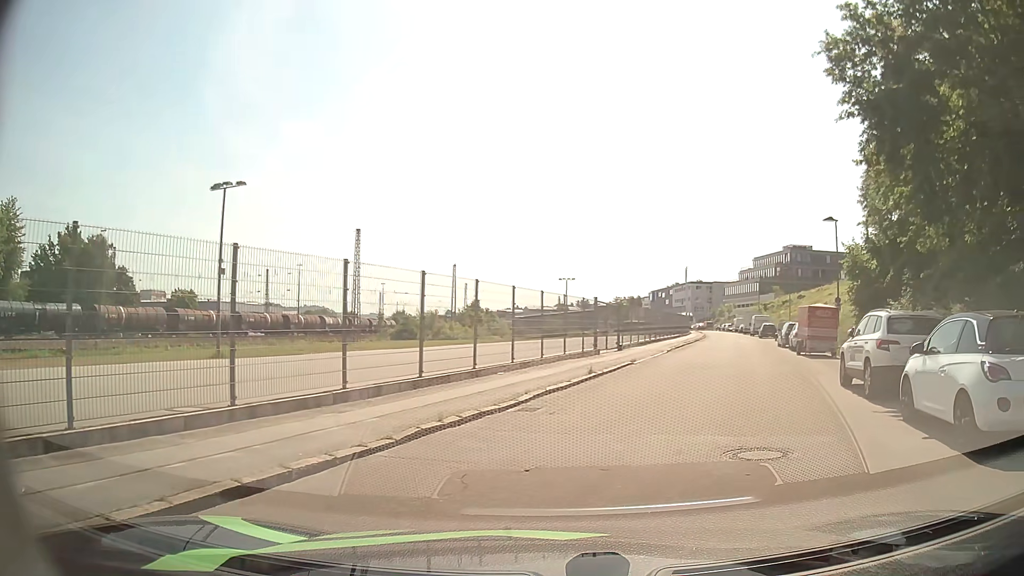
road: residential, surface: asphalt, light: Day
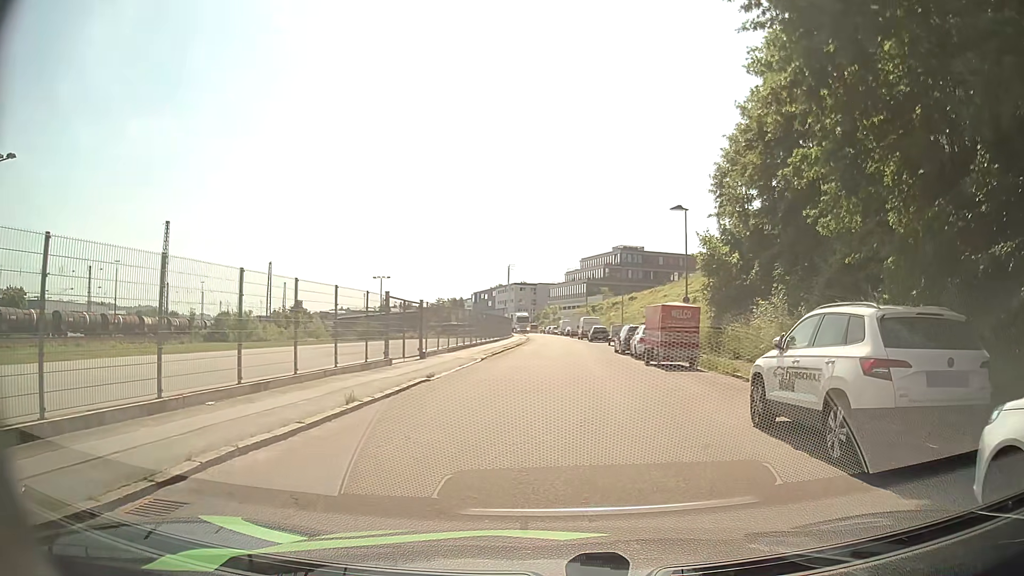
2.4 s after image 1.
(+0.8, +6.0) m; +15°
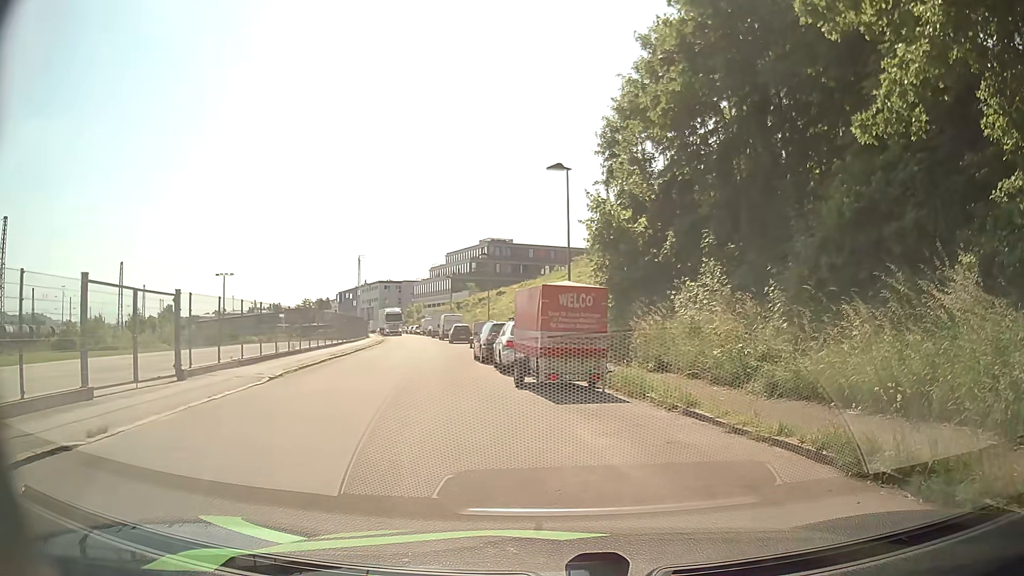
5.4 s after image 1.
(+0.7, +9.4) m; +10°
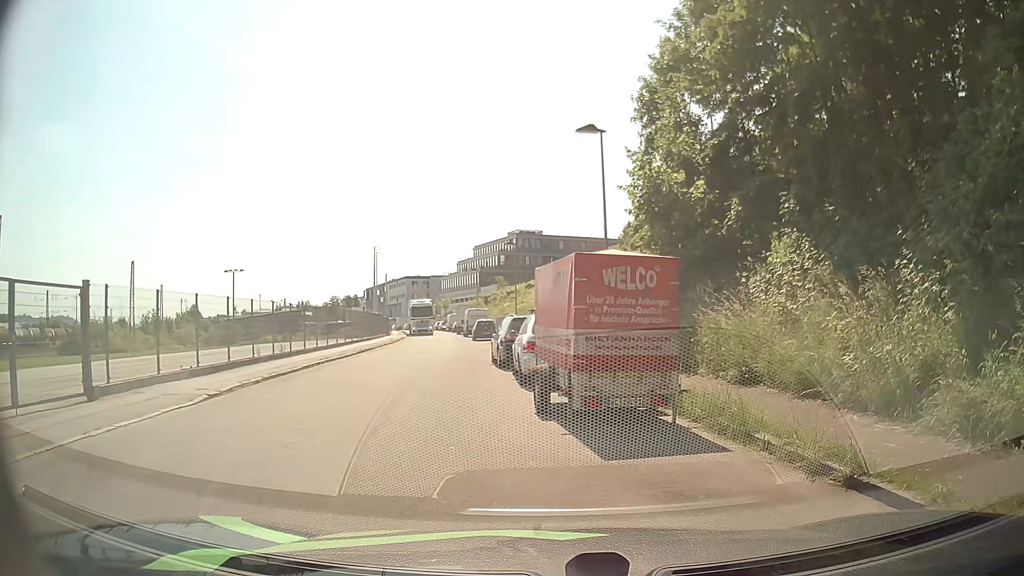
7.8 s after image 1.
(0.0, +4.7) m; -1°
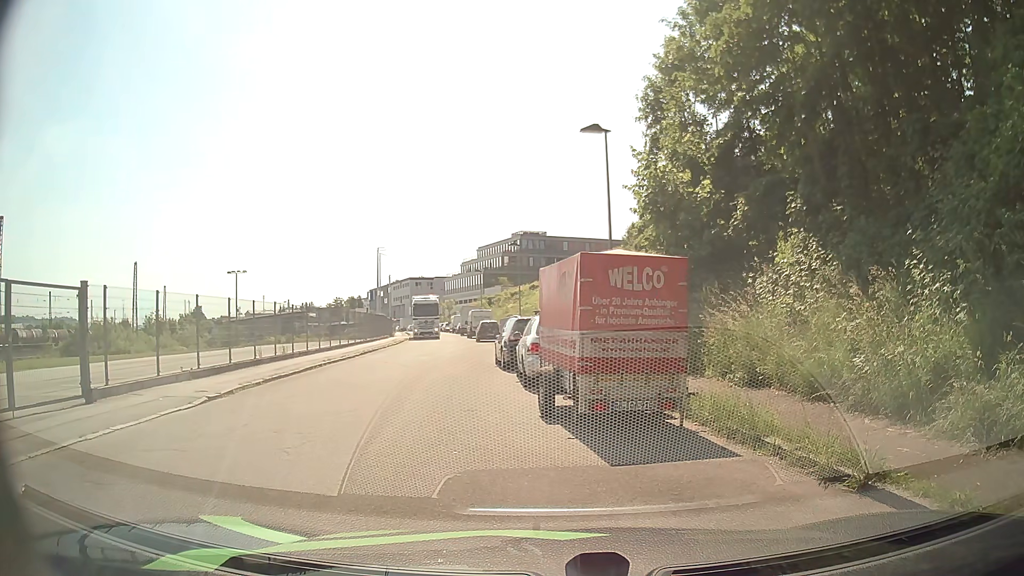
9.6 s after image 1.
(0.0, +0.3) m; 0°
